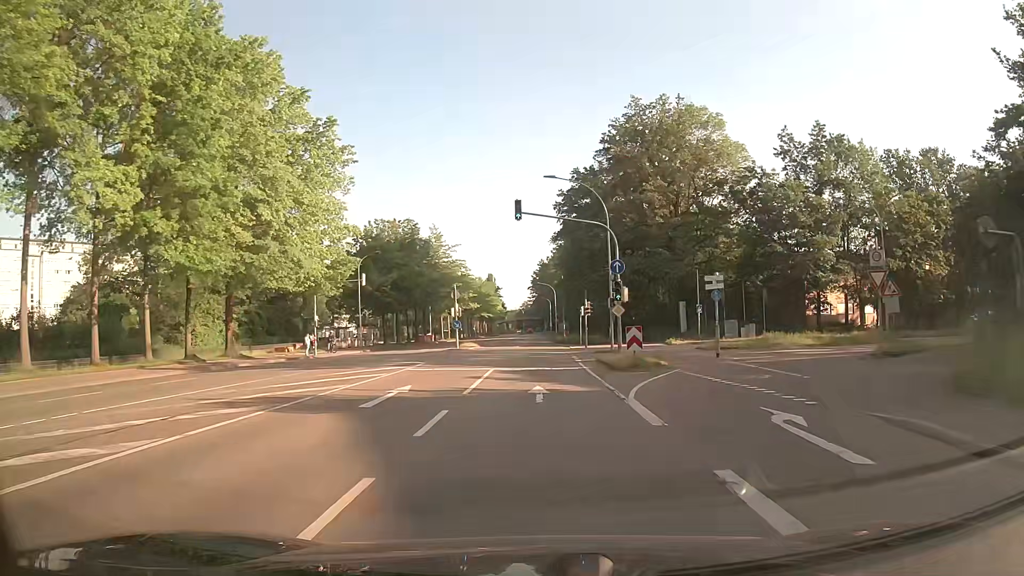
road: secondary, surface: asphalt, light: Day
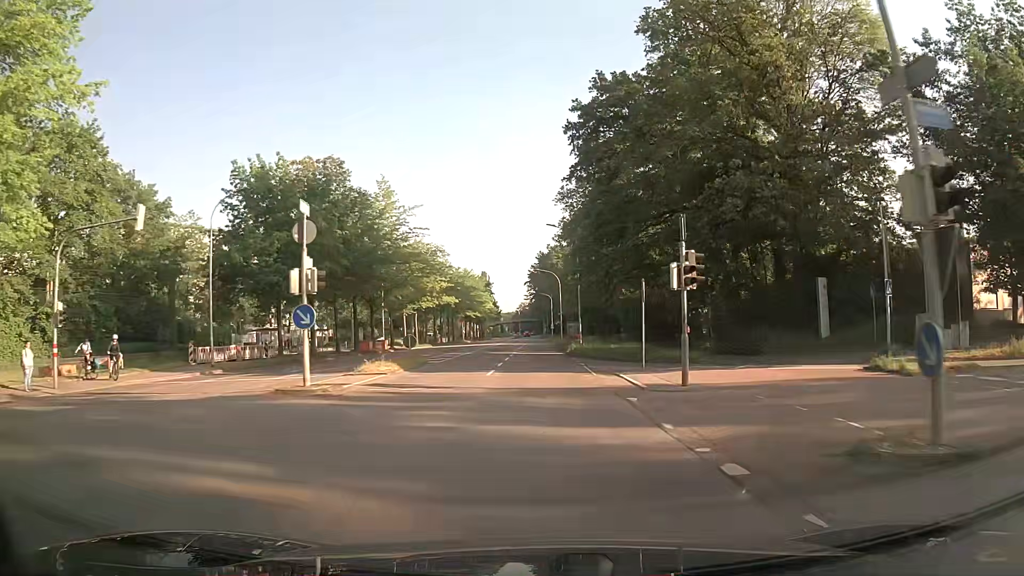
(-0.1, +31.4) m; 0°
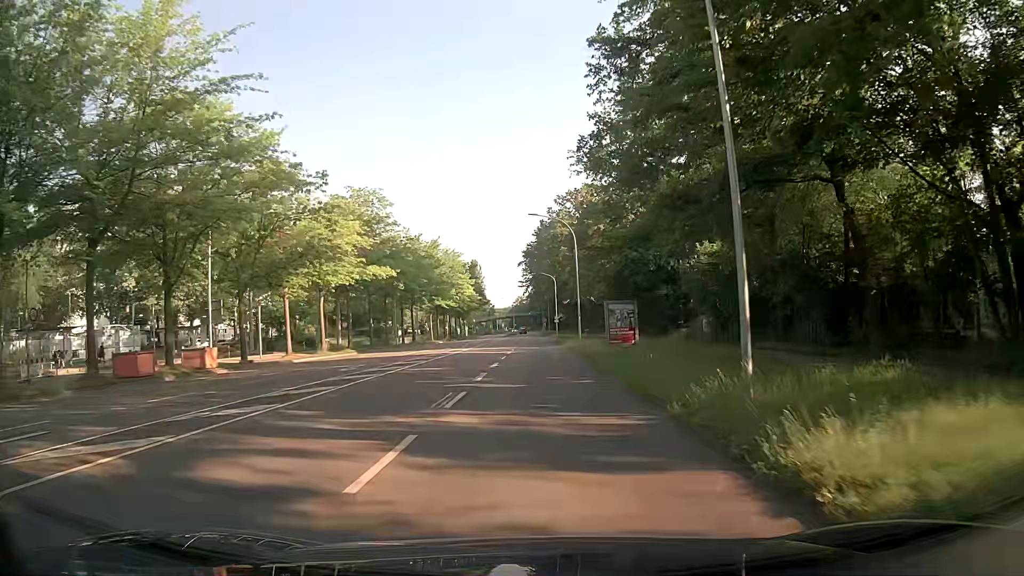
(0.0, +39.7) m; 0°
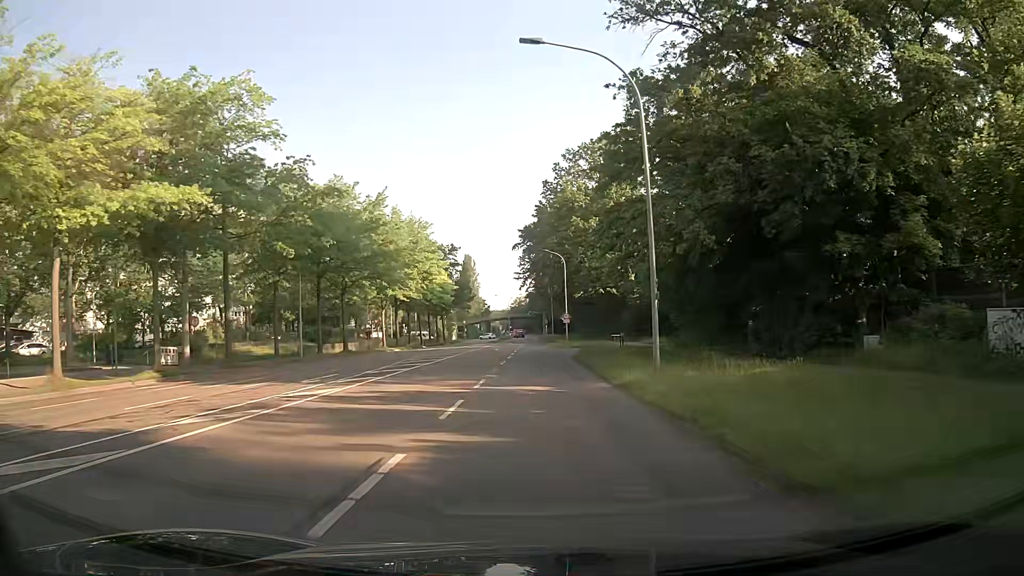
(0.0, +31.3) m; 0°
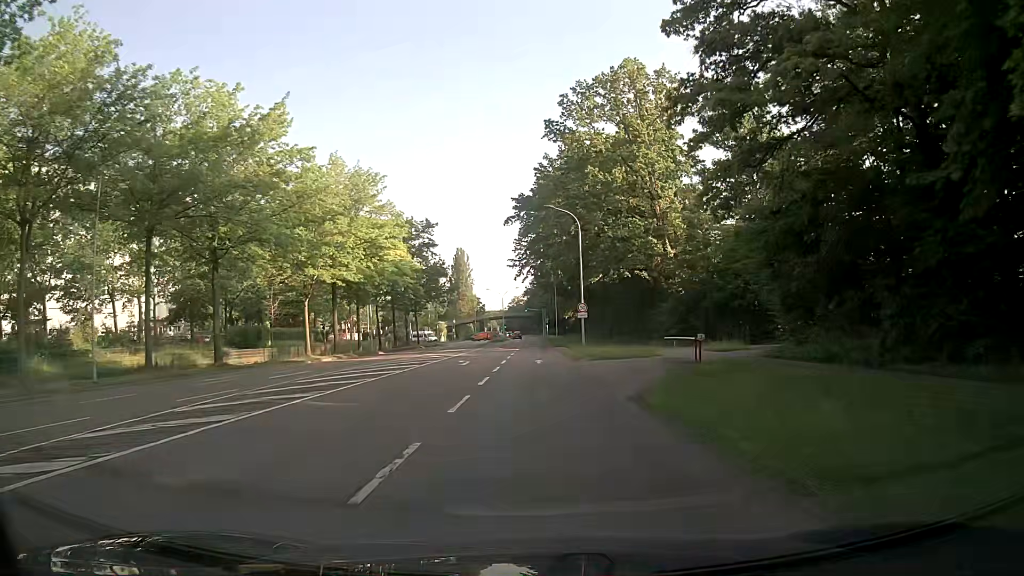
(0.0, +23.2) m; 0°
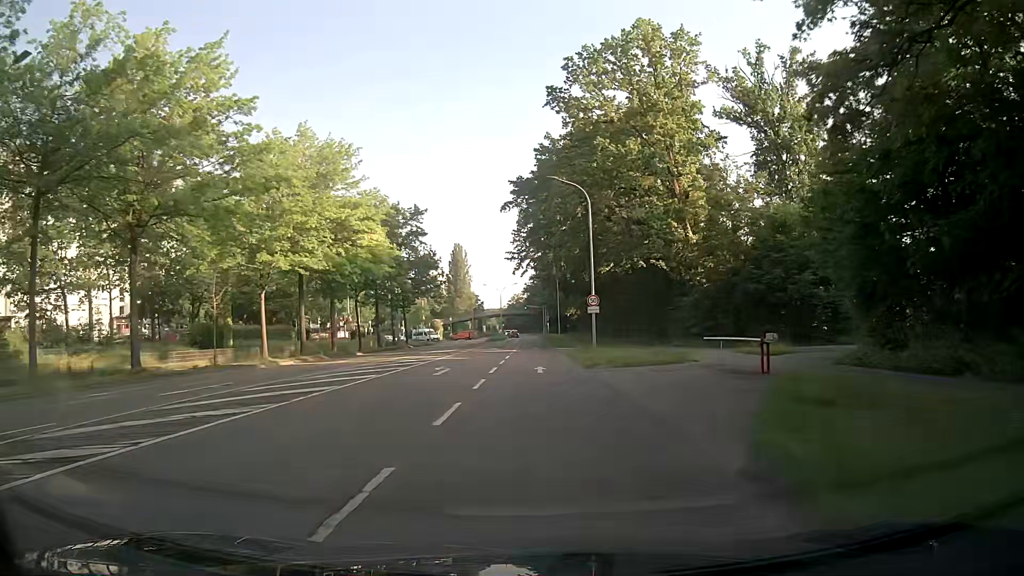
(0.0, +7.7) m; 0°
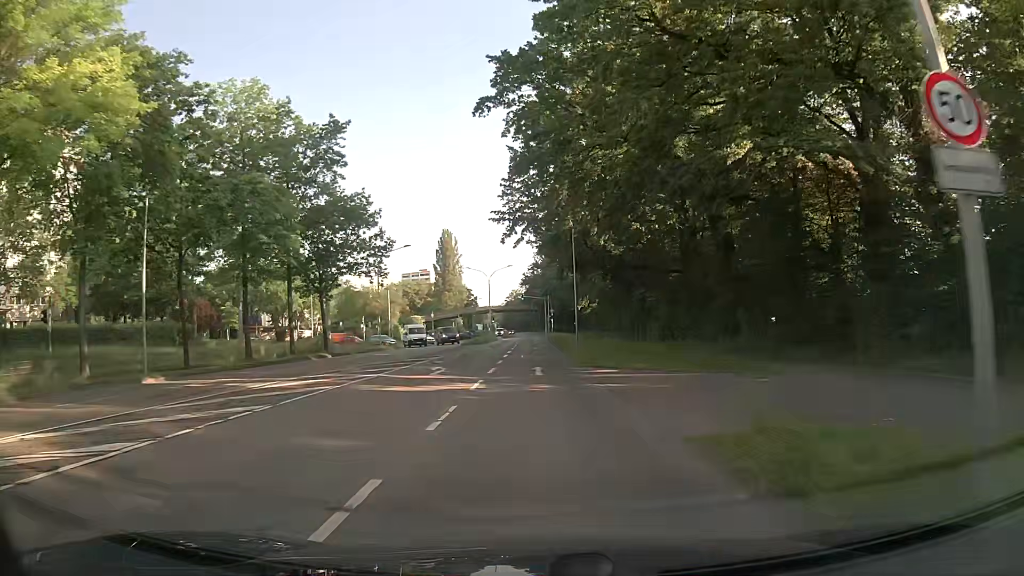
(-0.2, +30.6) m; 0°
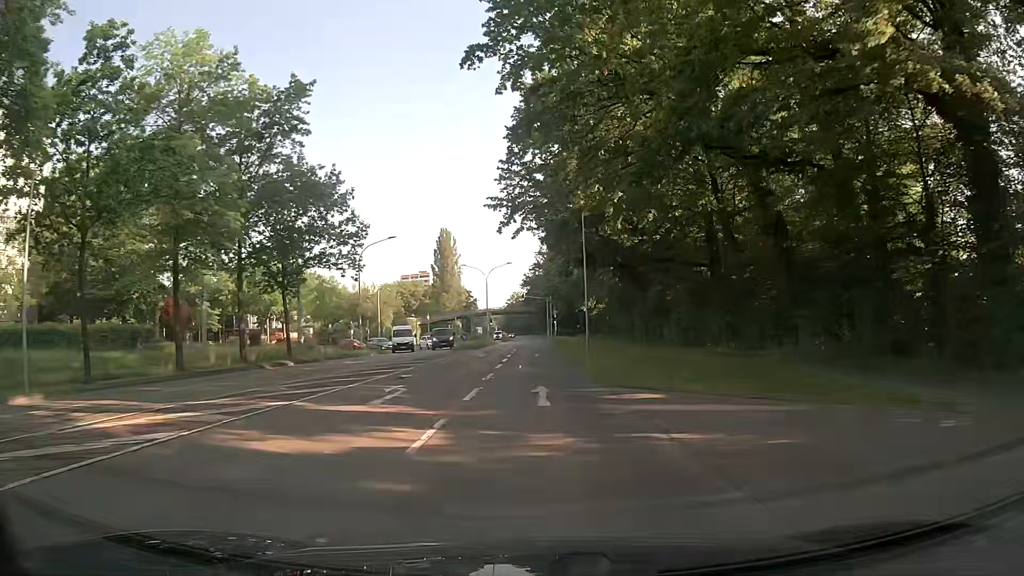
(0.0, +7.6) m; 0°
